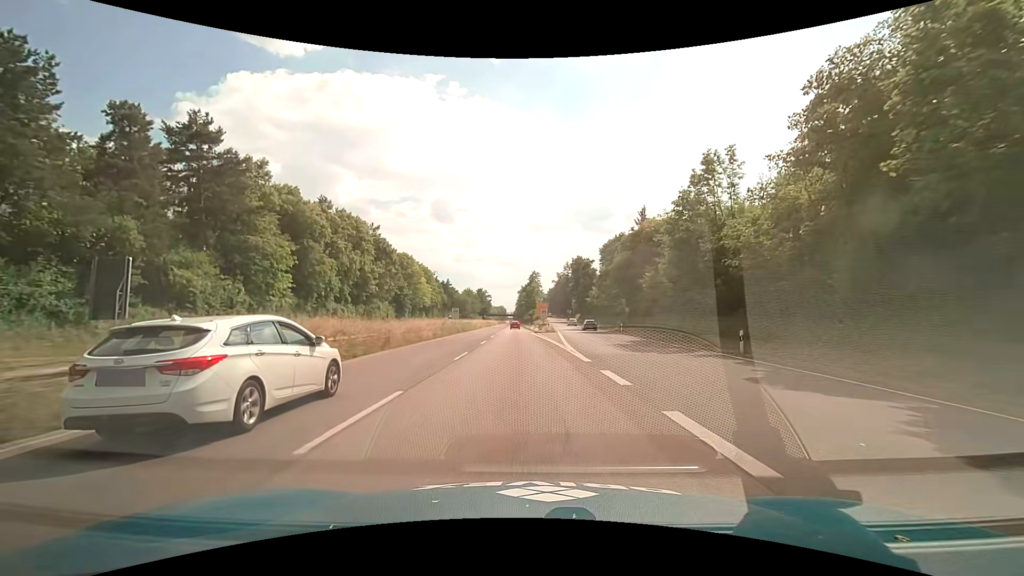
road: trunk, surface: asphalt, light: Day
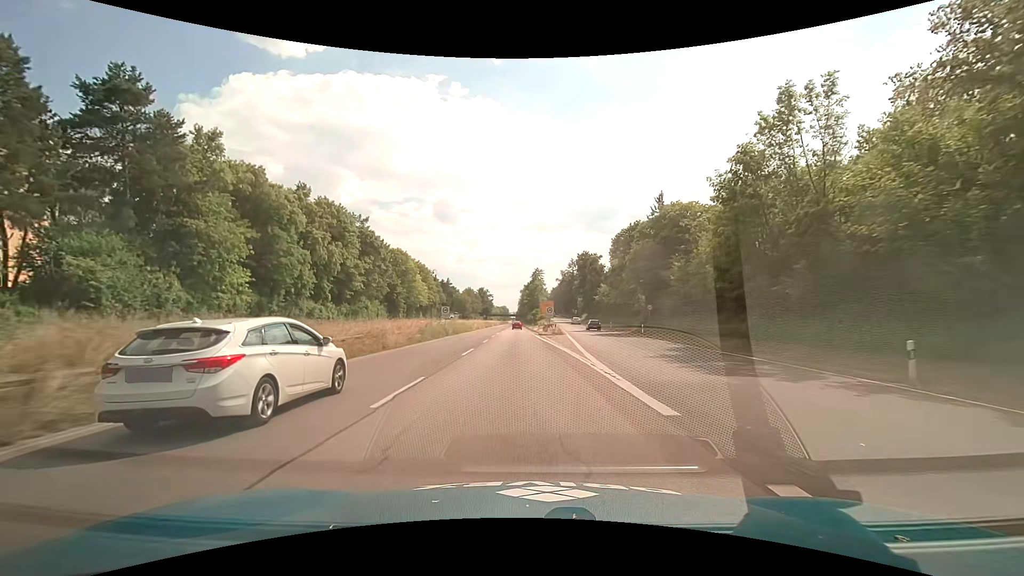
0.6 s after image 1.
(0.0, +9.3) m; -1°
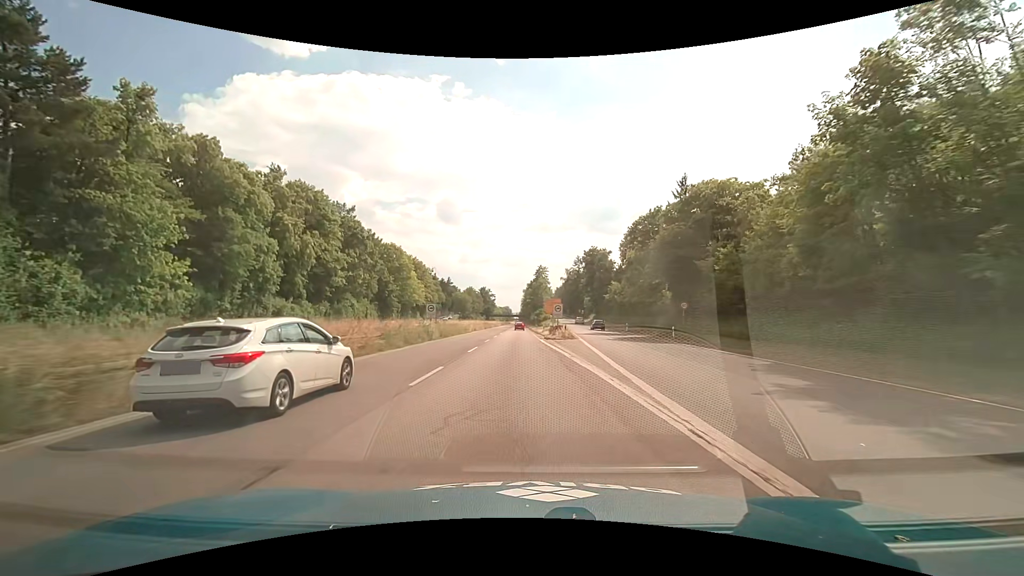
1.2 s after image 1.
(0.0, +9.3) m; 0°
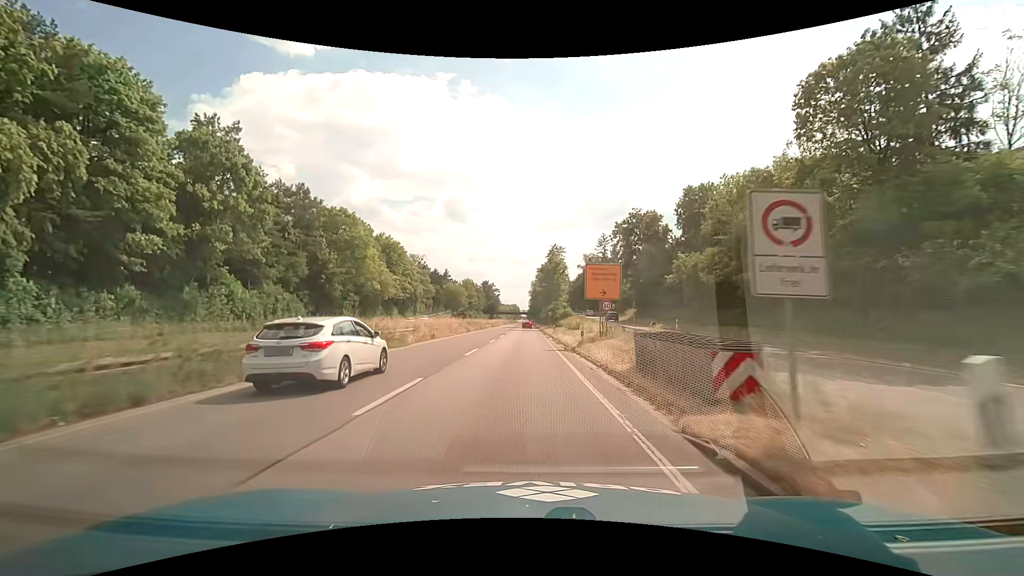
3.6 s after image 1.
(-0.3, +37.0) m; -1°
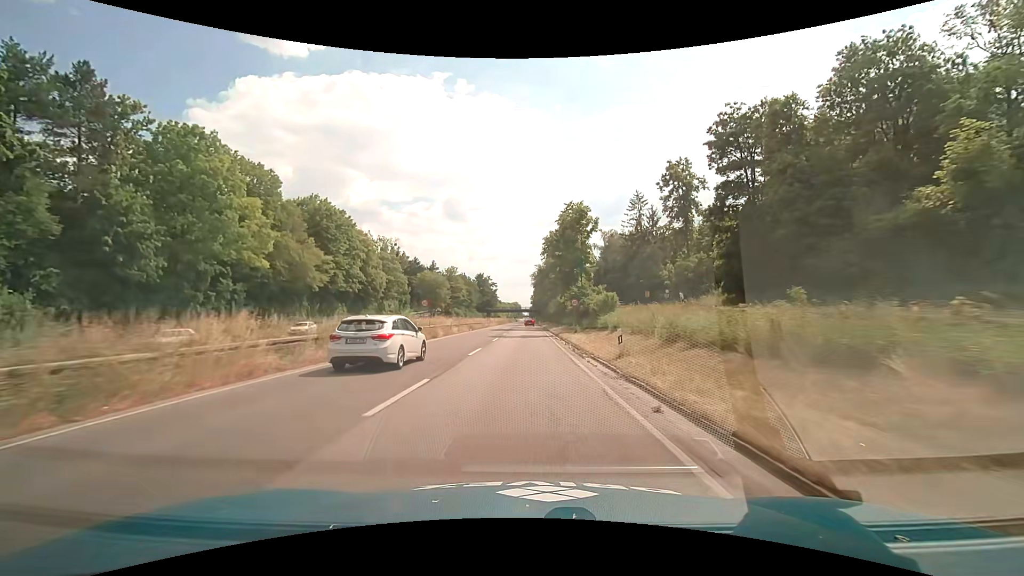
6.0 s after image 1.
(-0.2, +36.8) m; 0°
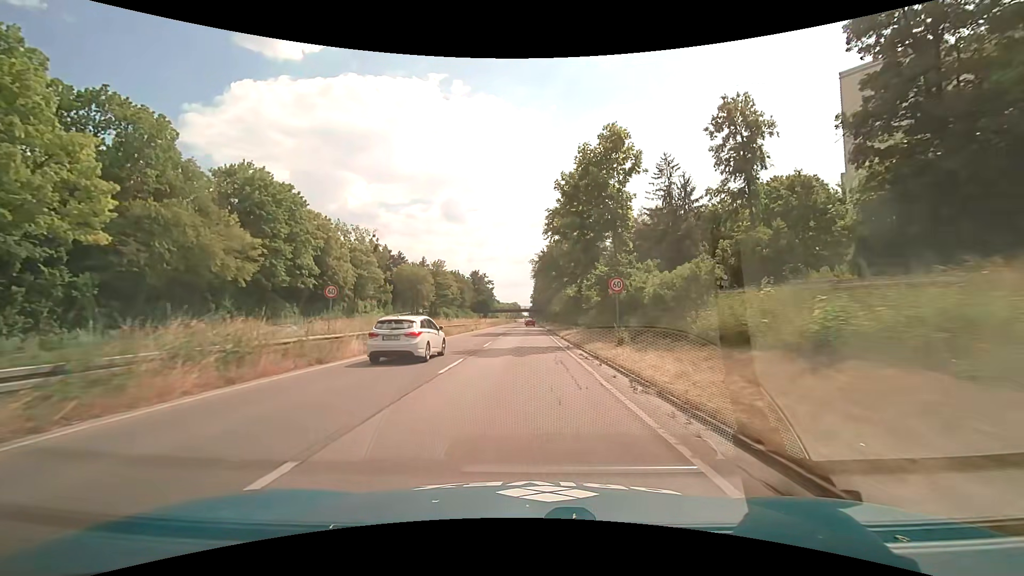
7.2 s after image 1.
(0.0, +18.4) m; 0°
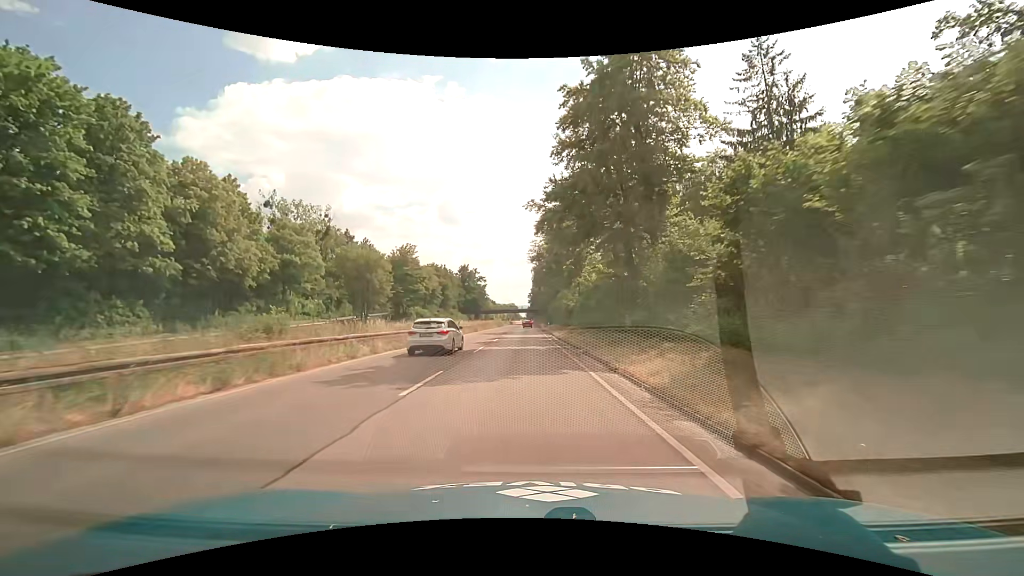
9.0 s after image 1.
(0.0, +27.6) m; 0°
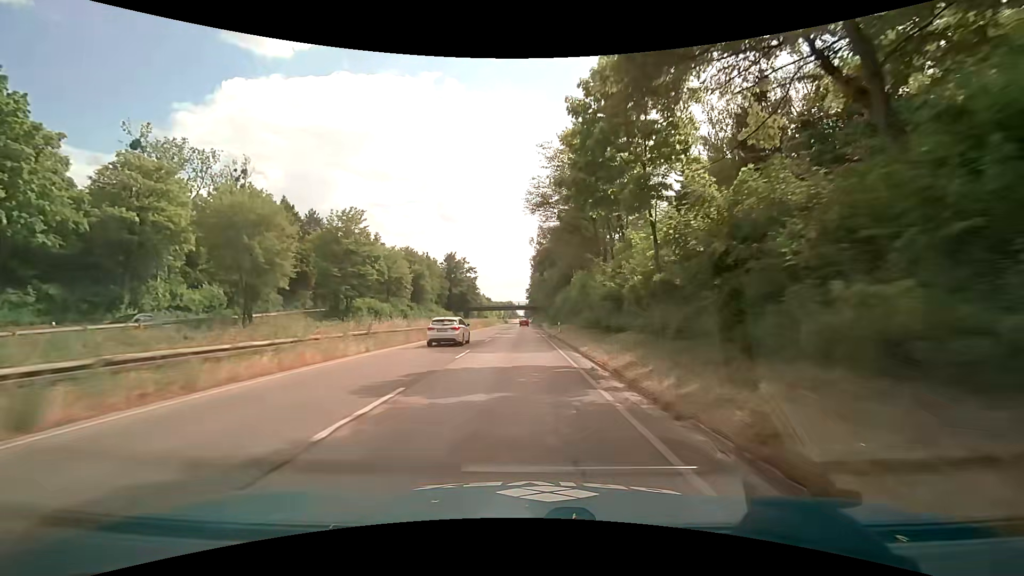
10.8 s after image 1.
(+0.2, +27.5) m; +1°
(0, +10) (0, +20) (0, +30) (0, +40) (0, +50) (0, +60) (0, +70) (-1, +80) (-1, +90) (-1, +100) m
